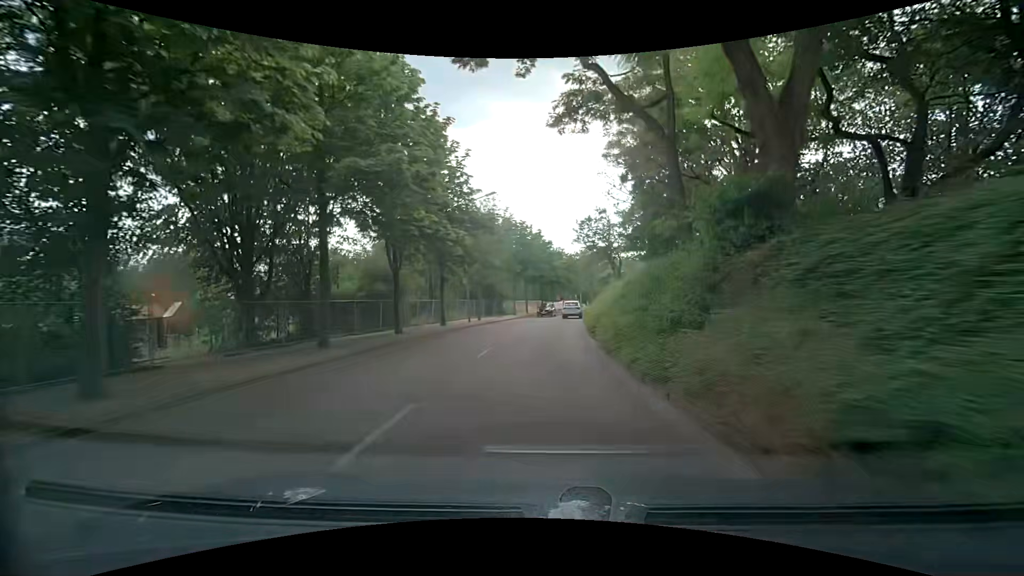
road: tertiary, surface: asphalt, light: Day
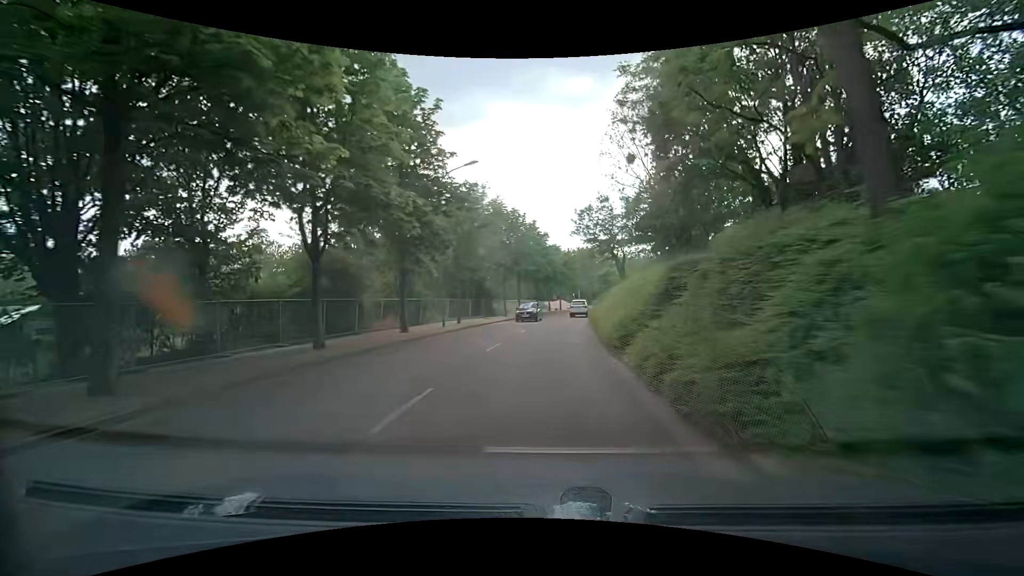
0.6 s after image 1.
(+0.1, +7.5) m; +1°
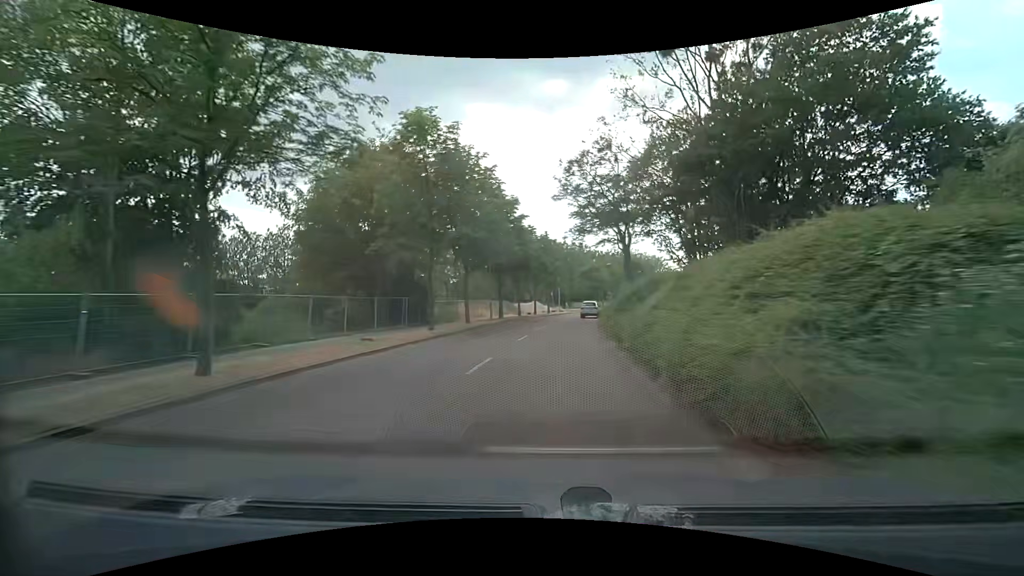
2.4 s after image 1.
(+0.6, +22.4) m; +3°
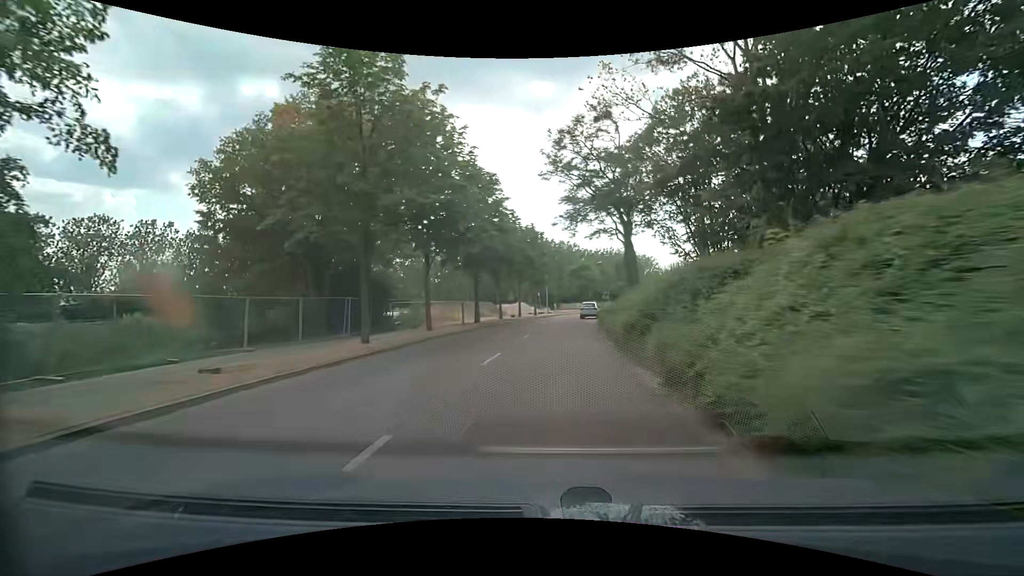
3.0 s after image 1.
(+0.1, +7.4) m; +2°
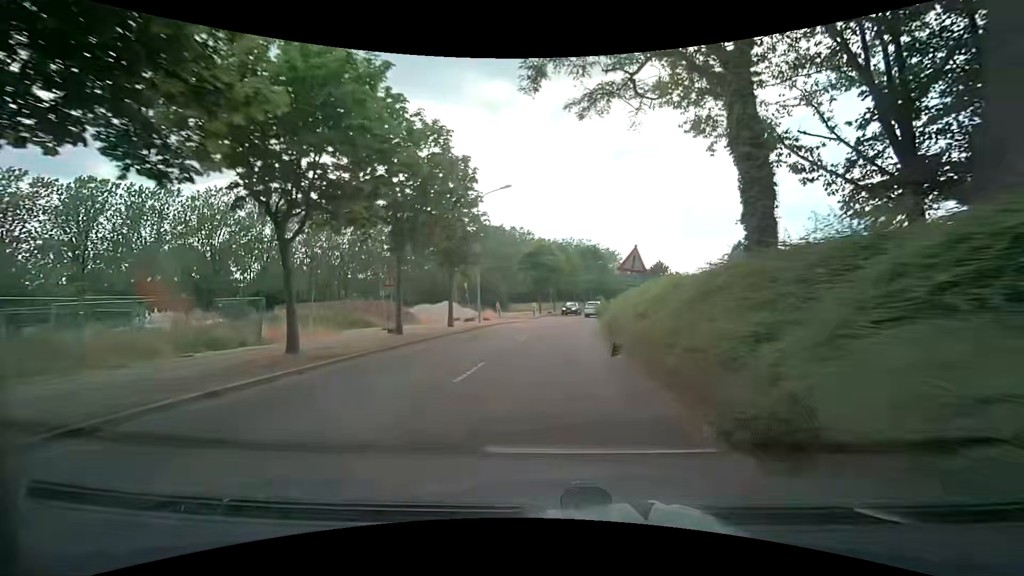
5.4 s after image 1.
(+1.1, +29.1) m; +5°
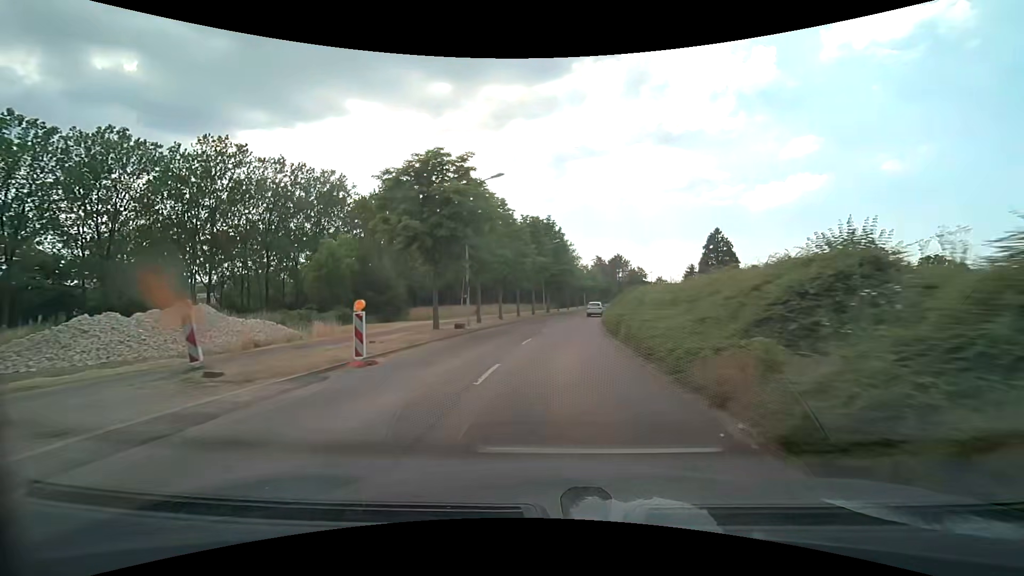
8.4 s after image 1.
(+1.7, +35.7) m; +6°
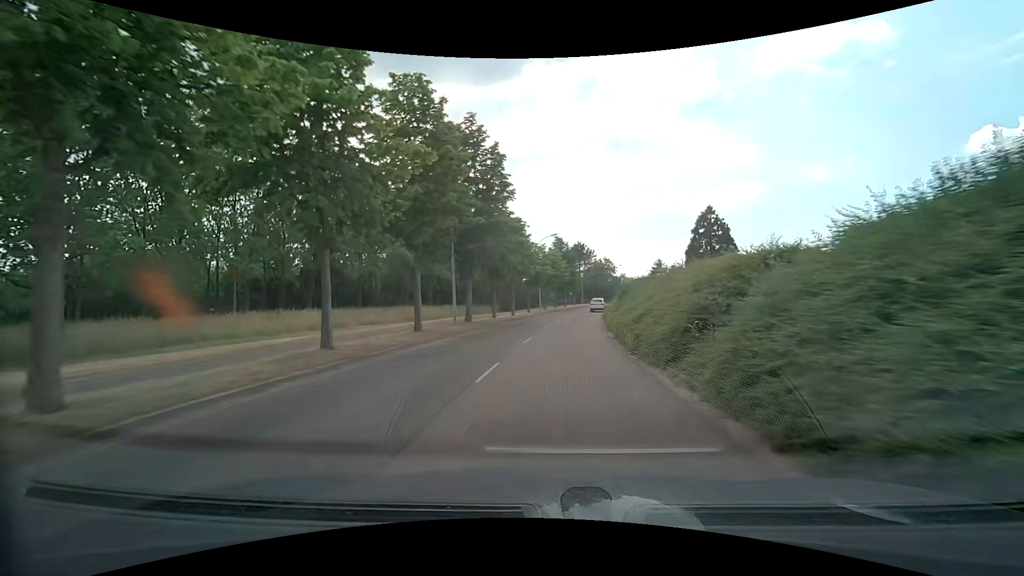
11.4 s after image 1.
(+2.0, +35.4) m; +5°
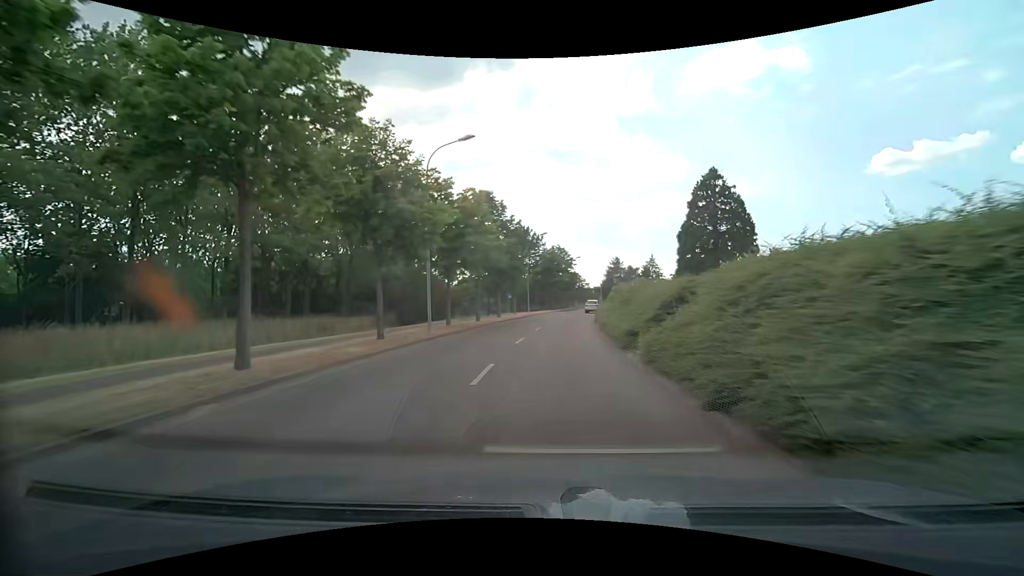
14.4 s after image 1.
(+2.2, +36.1) m; +7°
(0, +10) (+1, +20) (+1, +30) (+2, +40) (+3, +50) (+5, +60) (+7, +70) (+9, +79) (+11, +89) (+14, +99) m
